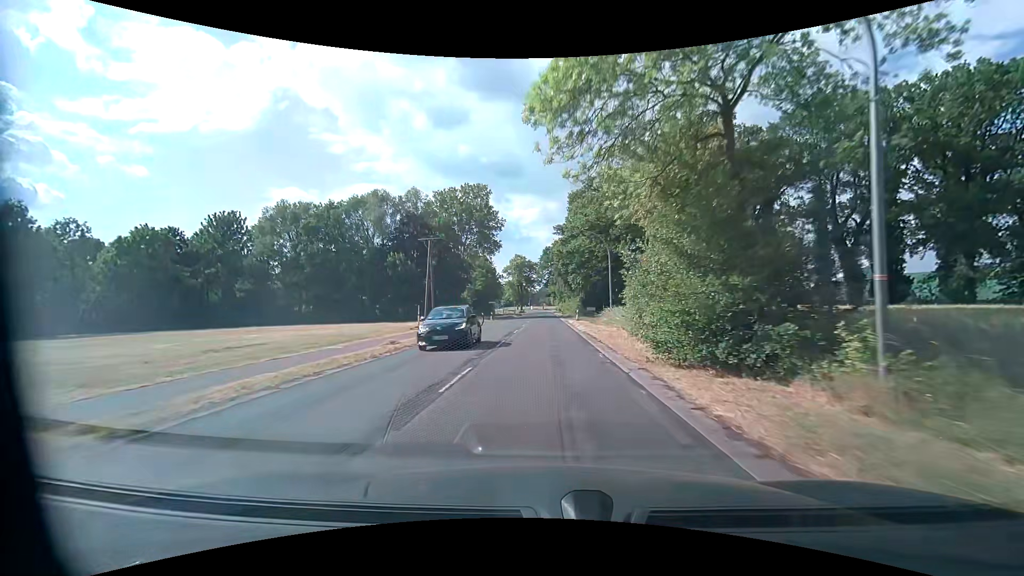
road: secondary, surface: asphalt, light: Day
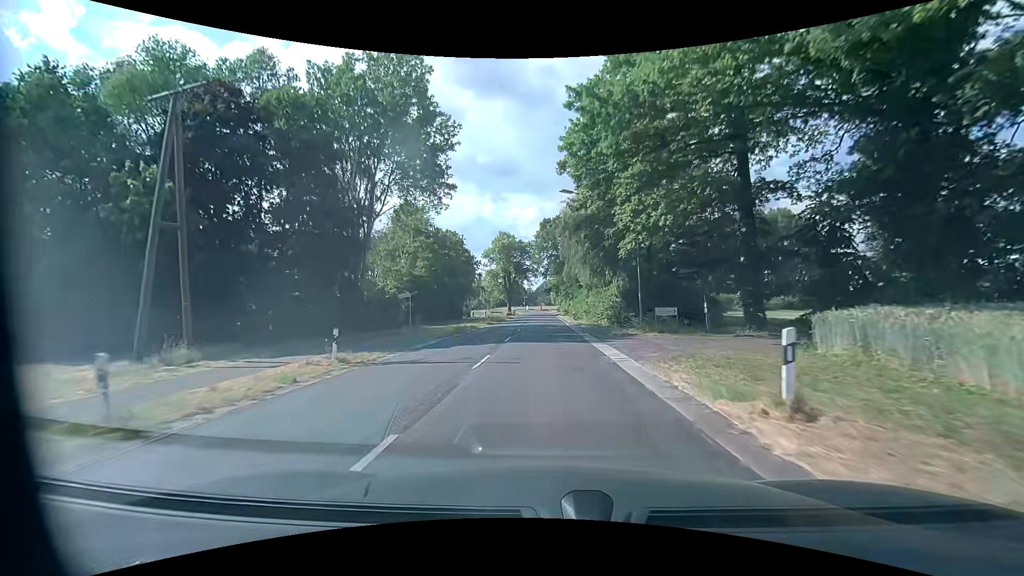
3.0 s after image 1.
(+0.2, +42.0) m; 0°
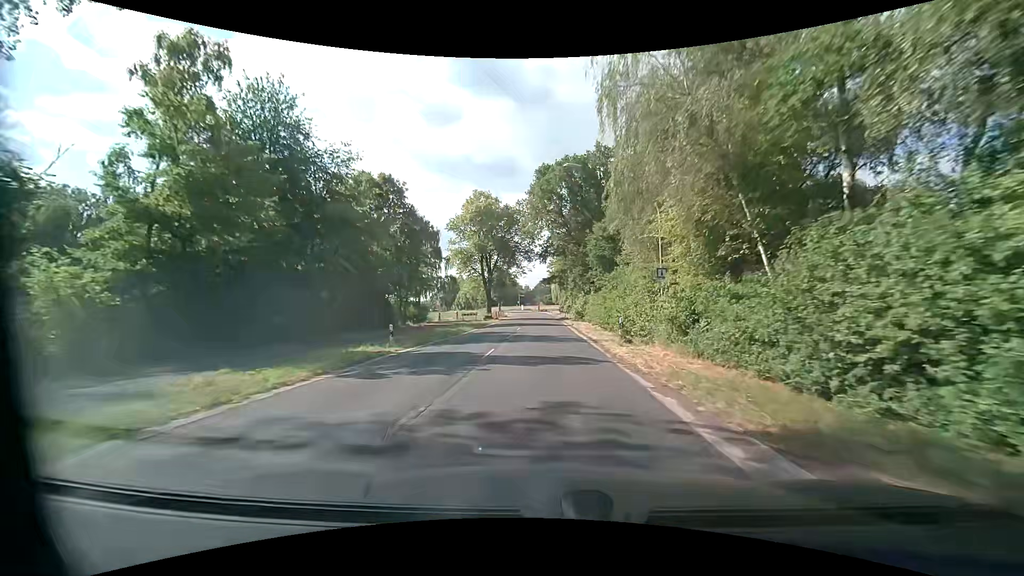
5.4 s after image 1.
(0.0, +33.7) m; 0°
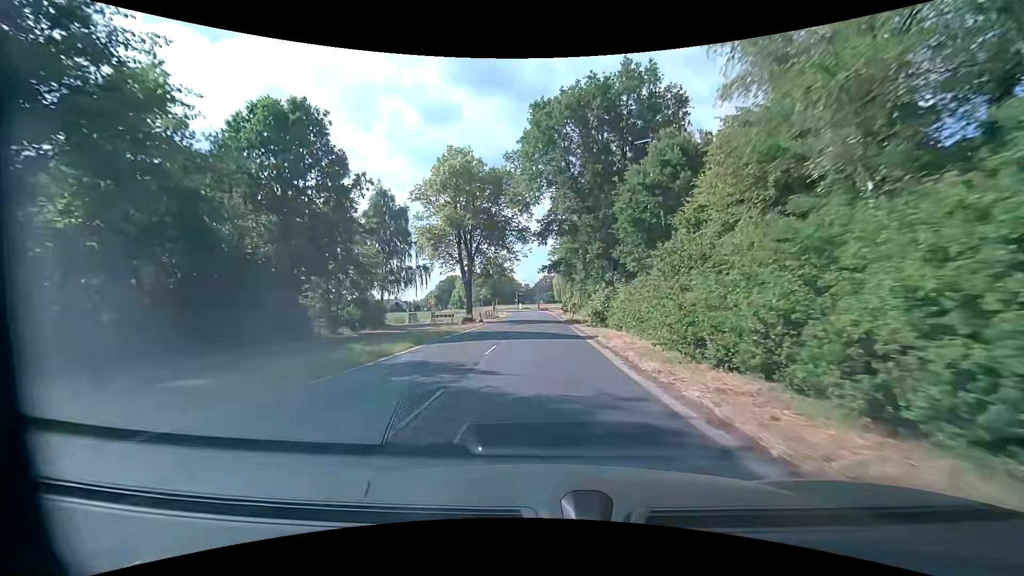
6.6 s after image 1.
(-0.1, +16.8) m; 0°
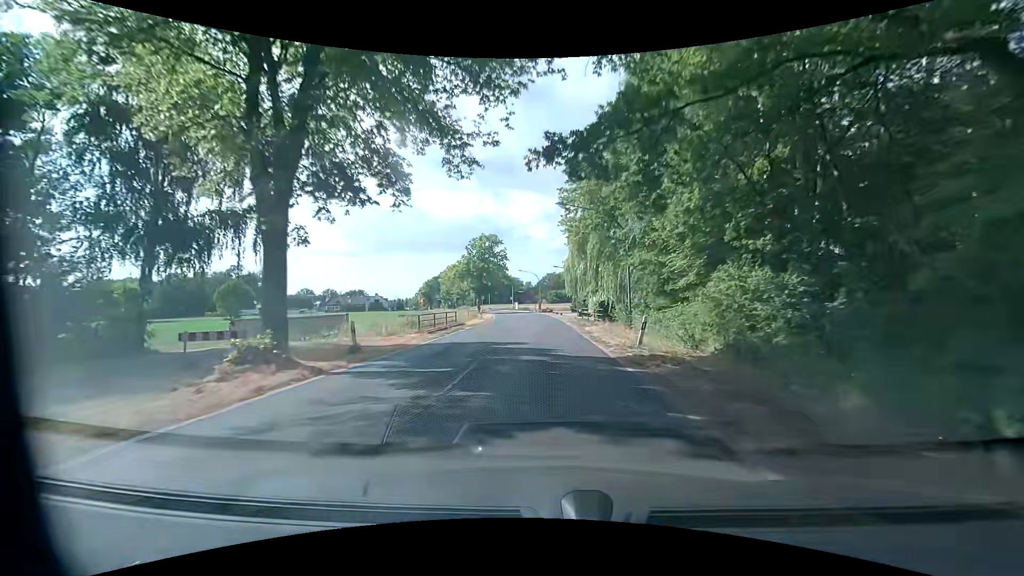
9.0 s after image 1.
(-0.2, +33.6) m; 0°
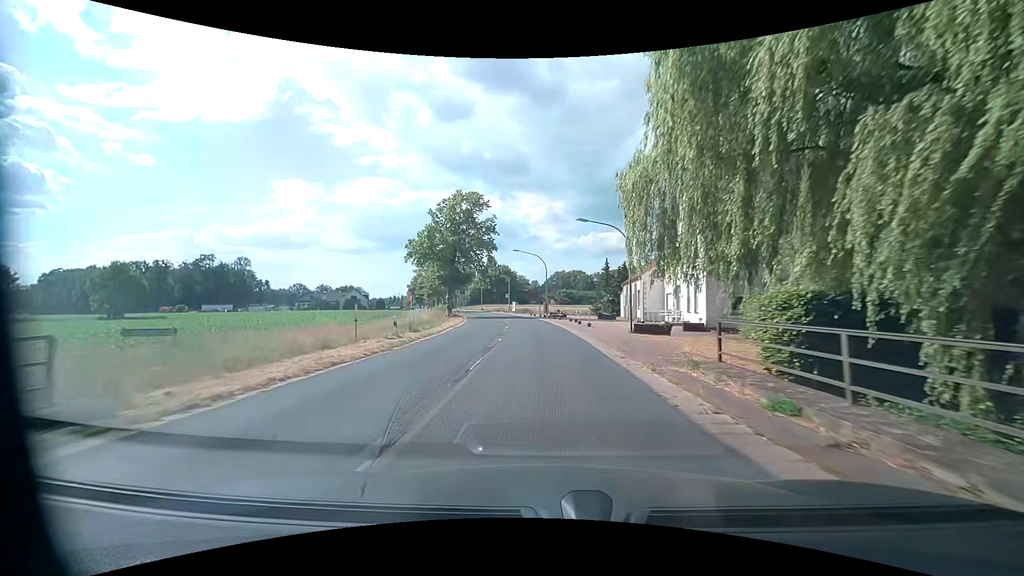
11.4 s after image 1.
(-0.2, +33.5) m; -1°
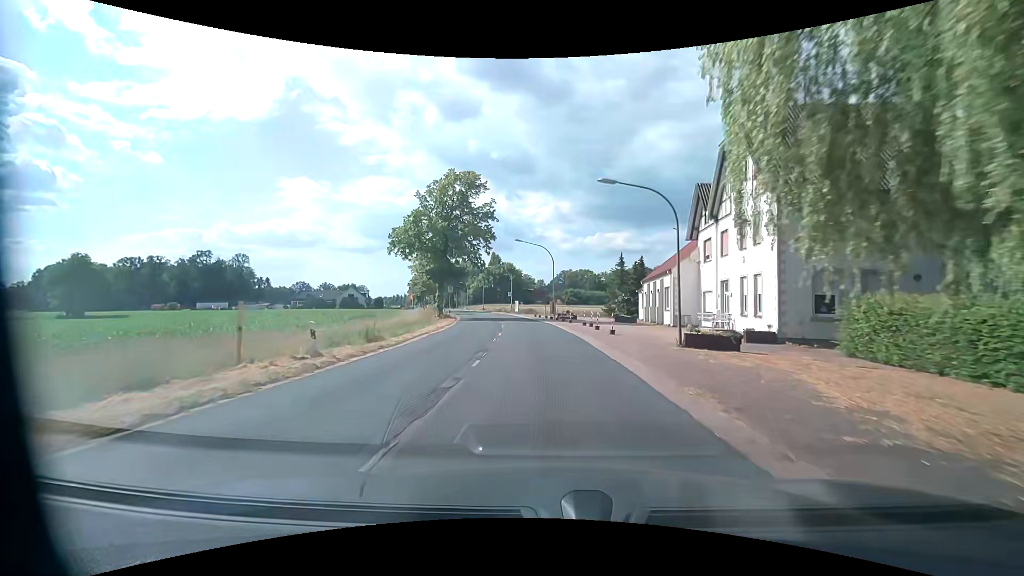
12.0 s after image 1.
(0.0, +8.3) m; 0°
